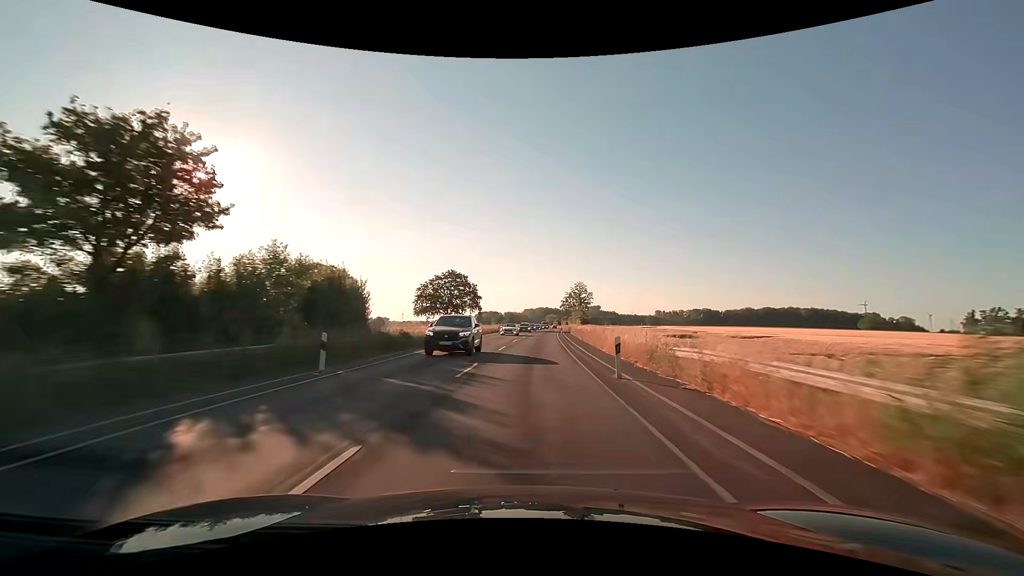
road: secondary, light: Day
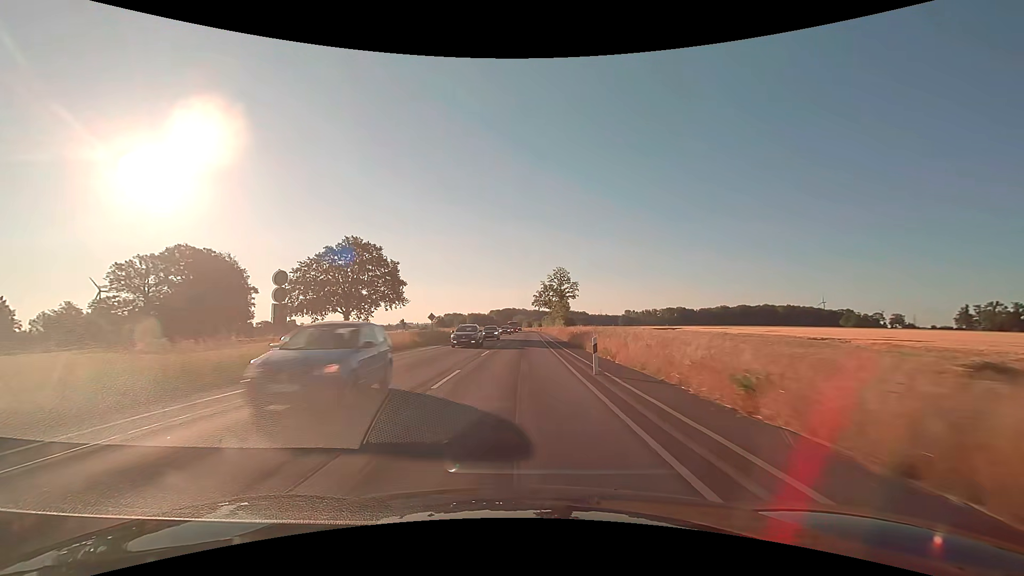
(+1.9, +50.0) m; +4°
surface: asphalt
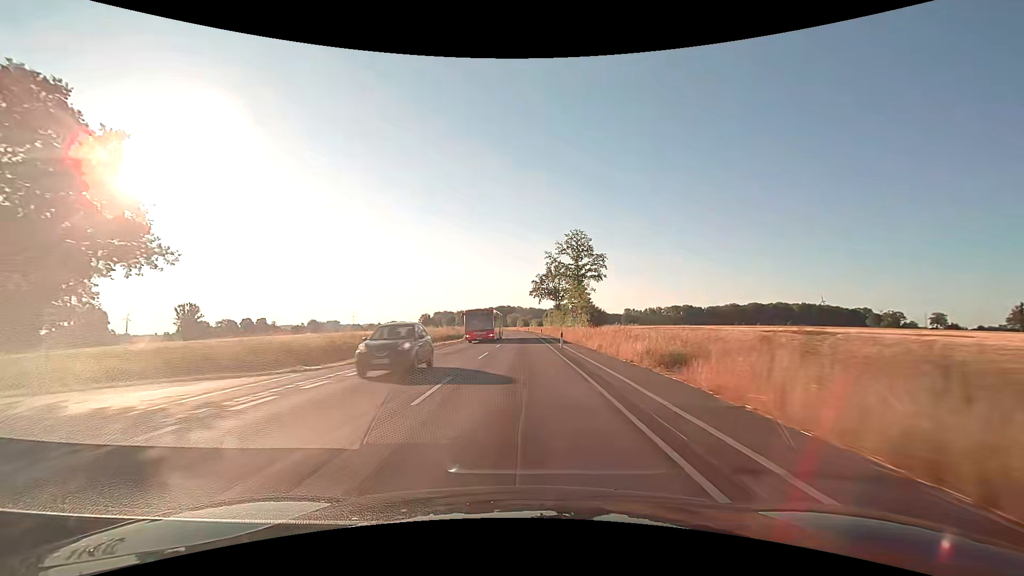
(+0.2, +50.1) m; 0°
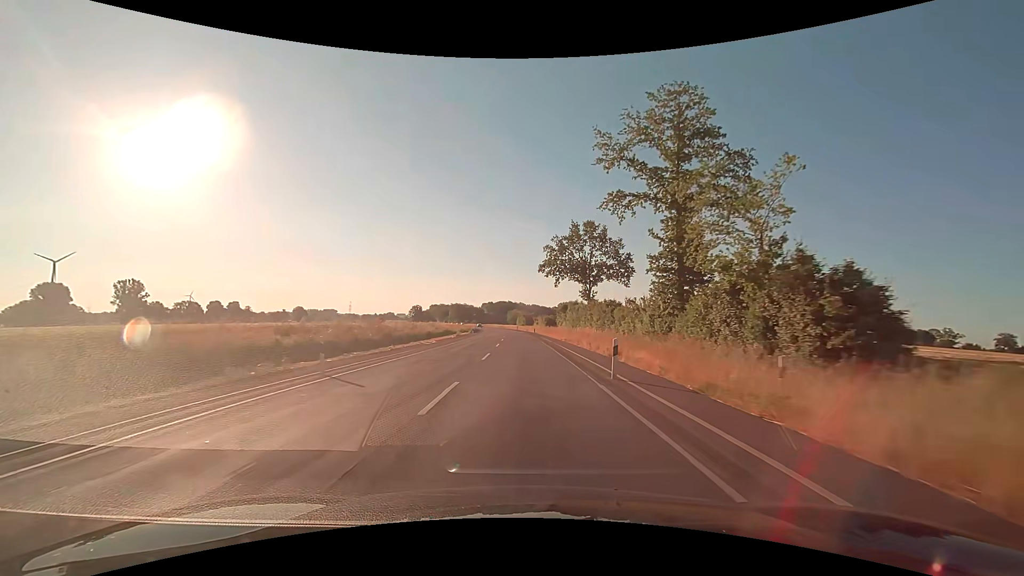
(-0.1, +50.1) m; 0°
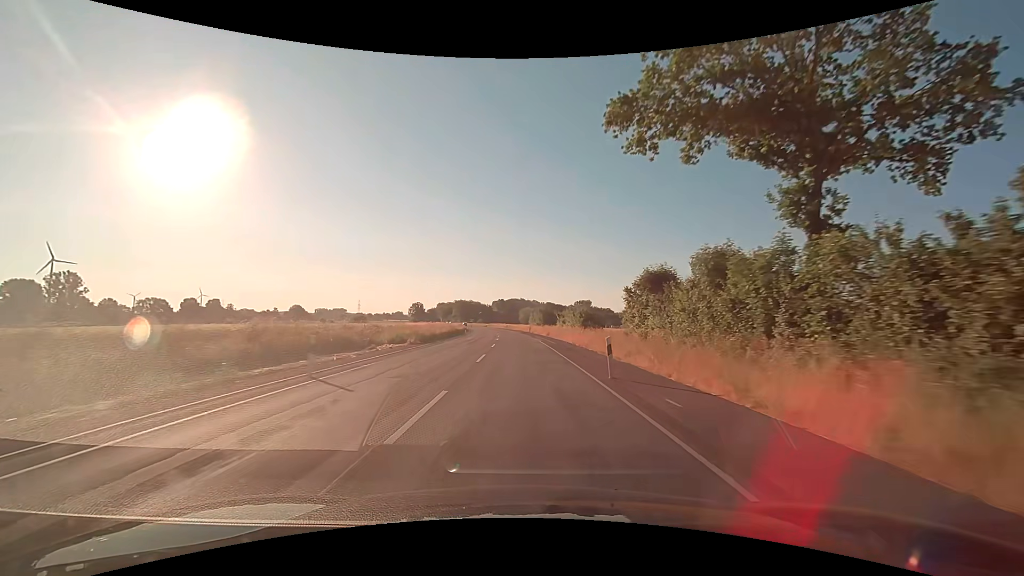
(-0.4, +50.2) m; -1°
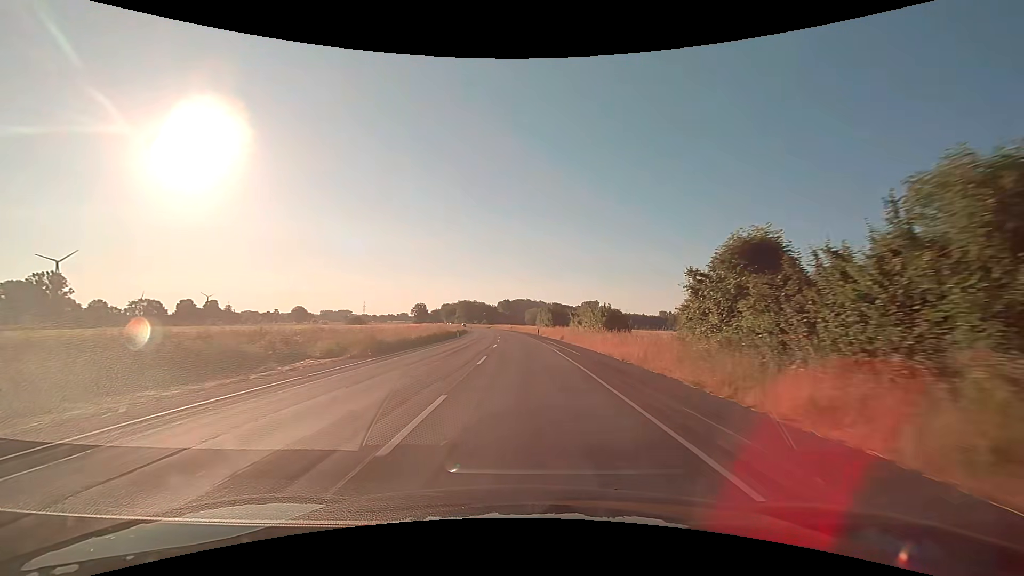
(-0.1, +12.6) m; -1°
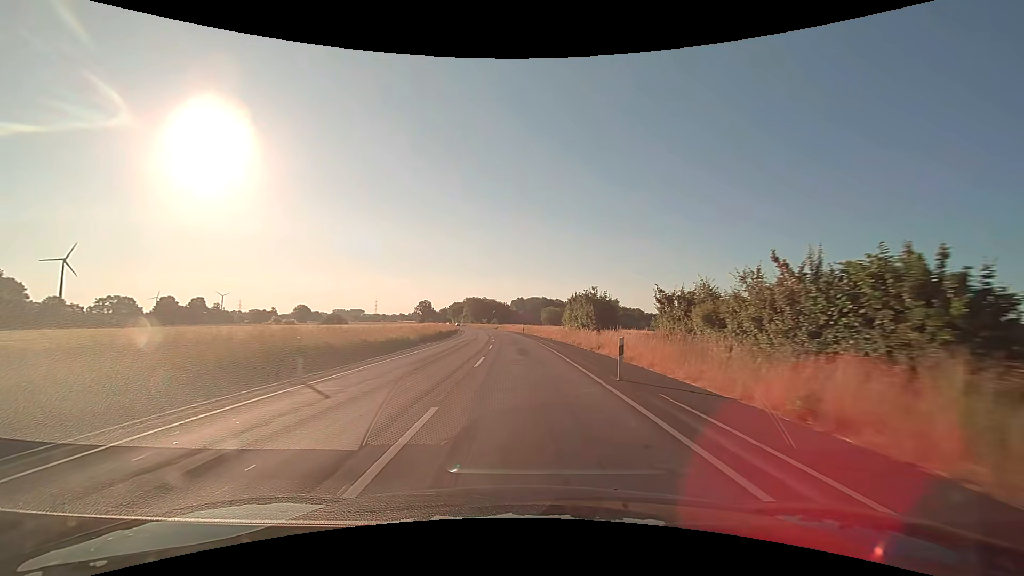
(-0.6, +37.7) m; -2°
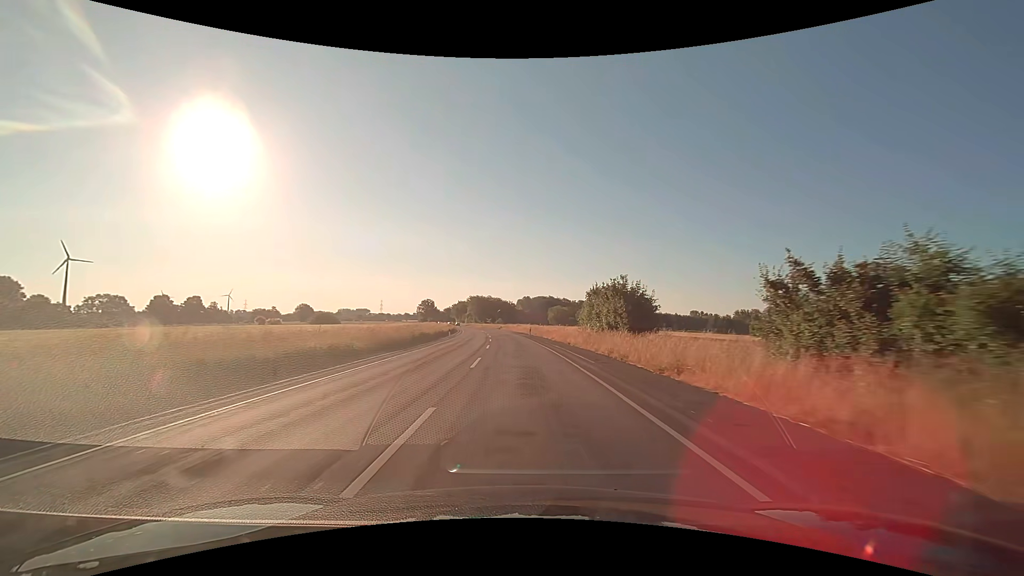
(-0.1, +12.6) m; -1°
(0, +10) (0, +20) (-1, +30) (-1, +40) (-2, +50) (-2, +60) (-3, +70) (-4, +80) (-6, +90) (-7, +100) m
